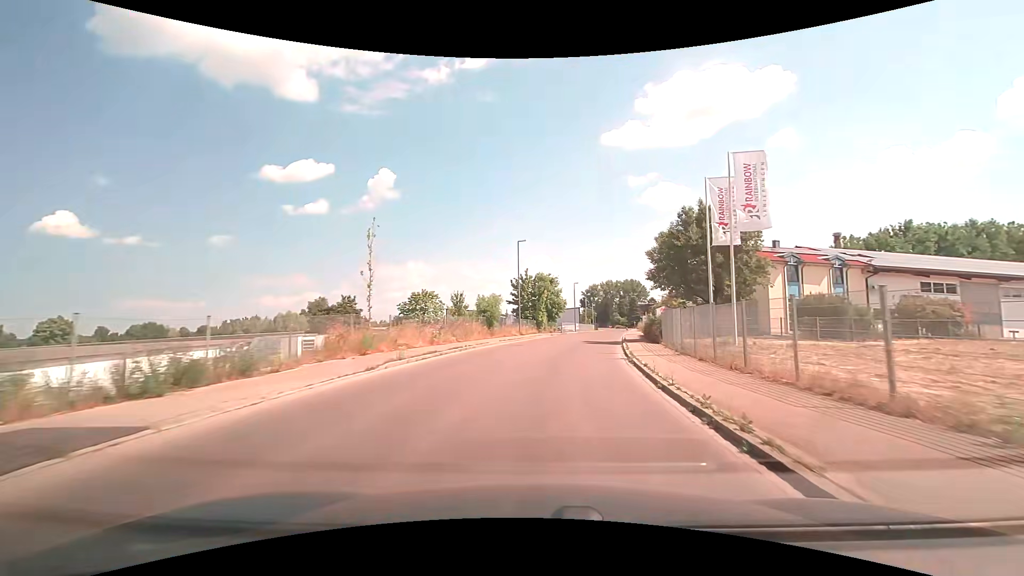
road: unclassified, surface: asphalt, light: Day
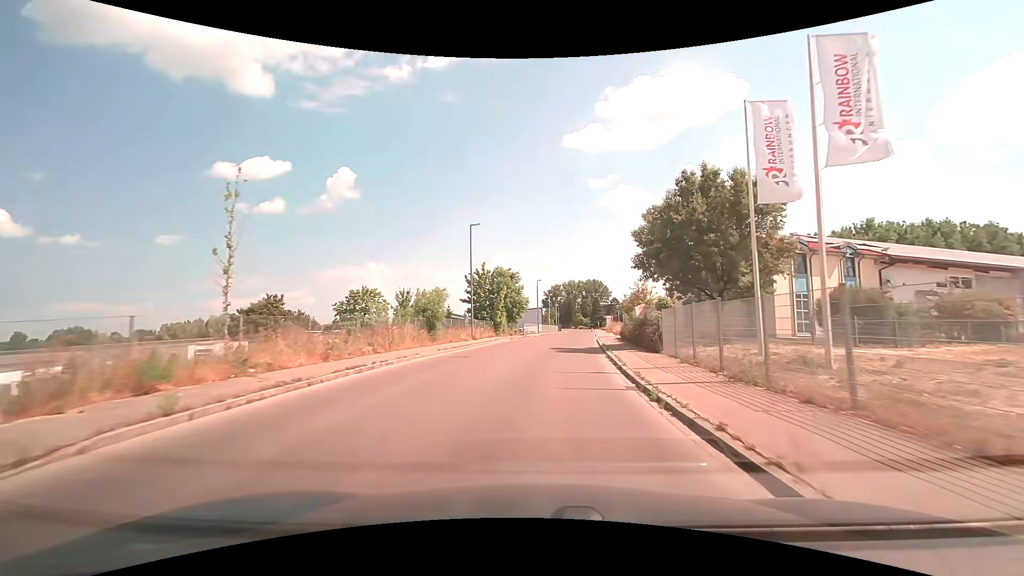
(+0.4, +8.2) m; +5°
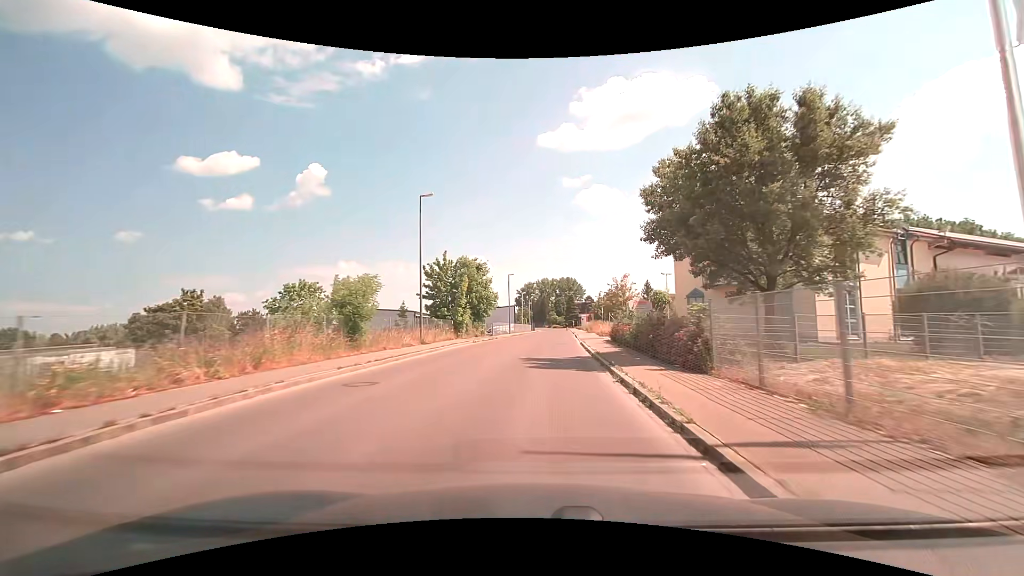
(+0.2, +8.3) m; +3°
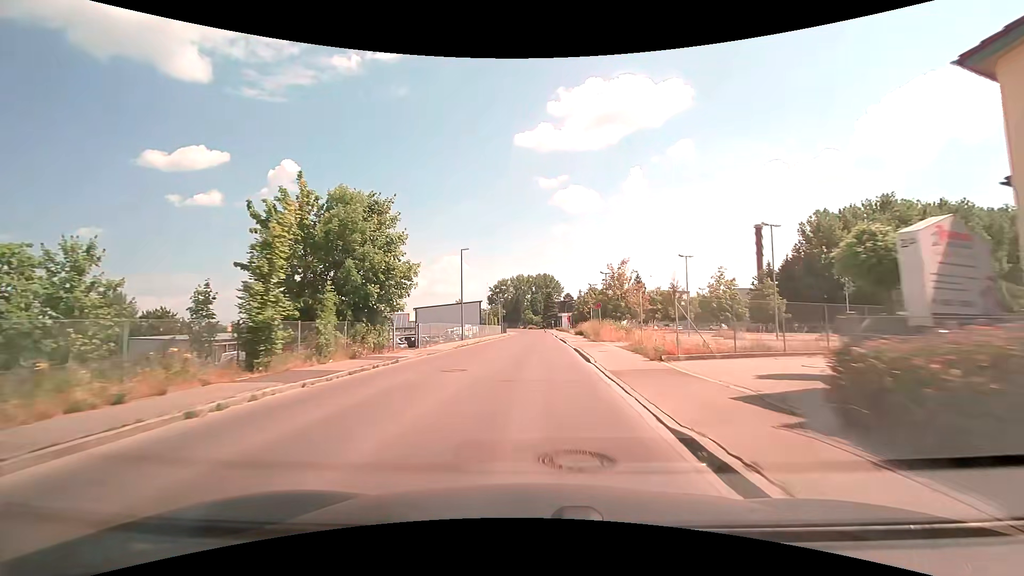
(+0.8, +25.5) m; +3°
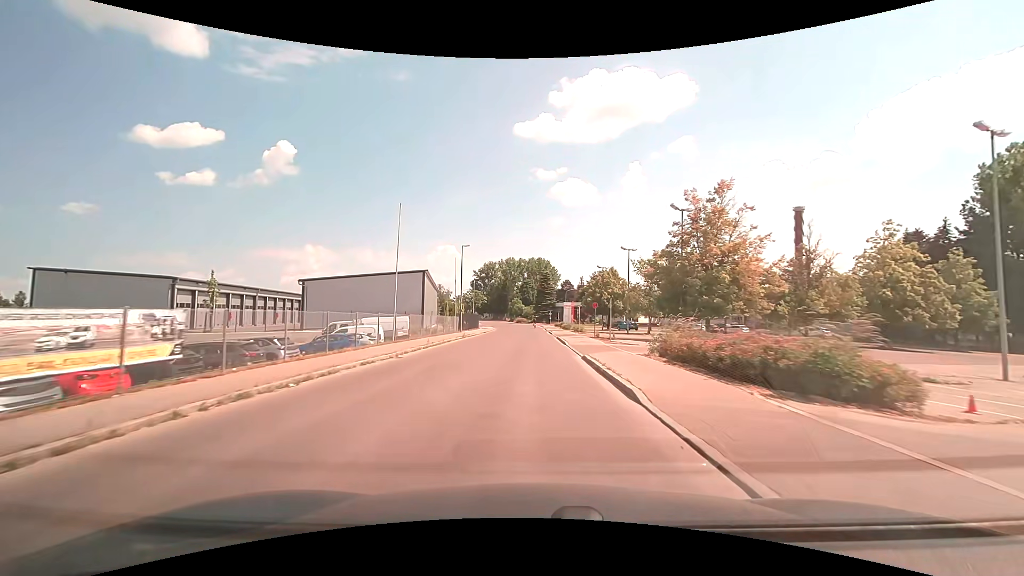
(+0.4, +42.9) m; +1°
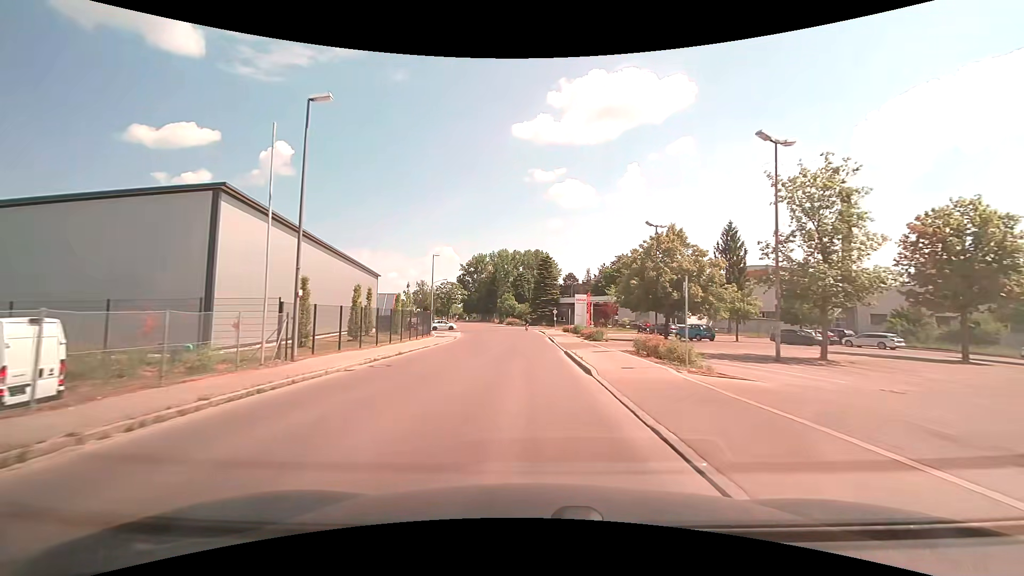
(+0.1, +33.6) m; 0°
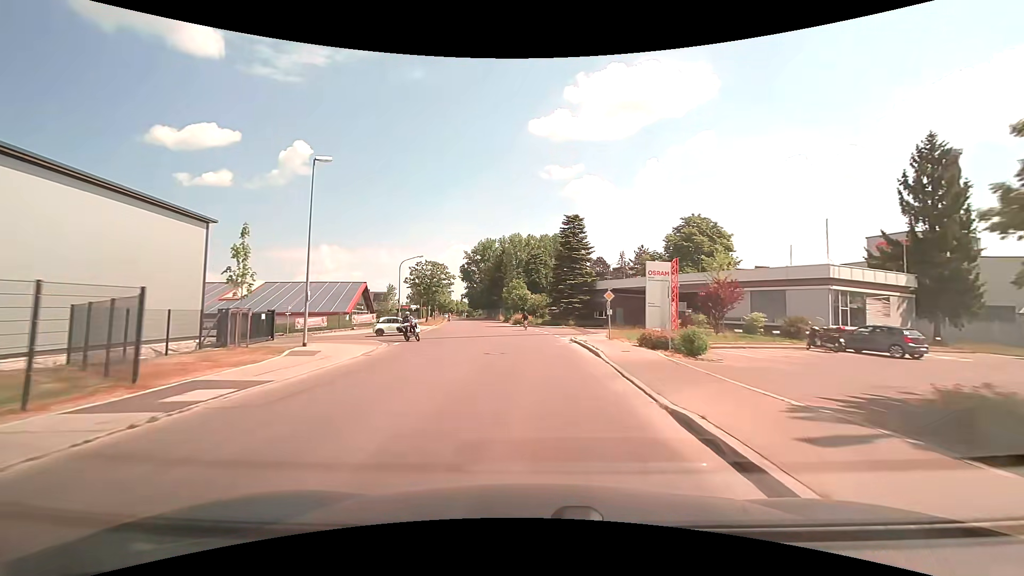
(-0.4, +33.5) m; -2°
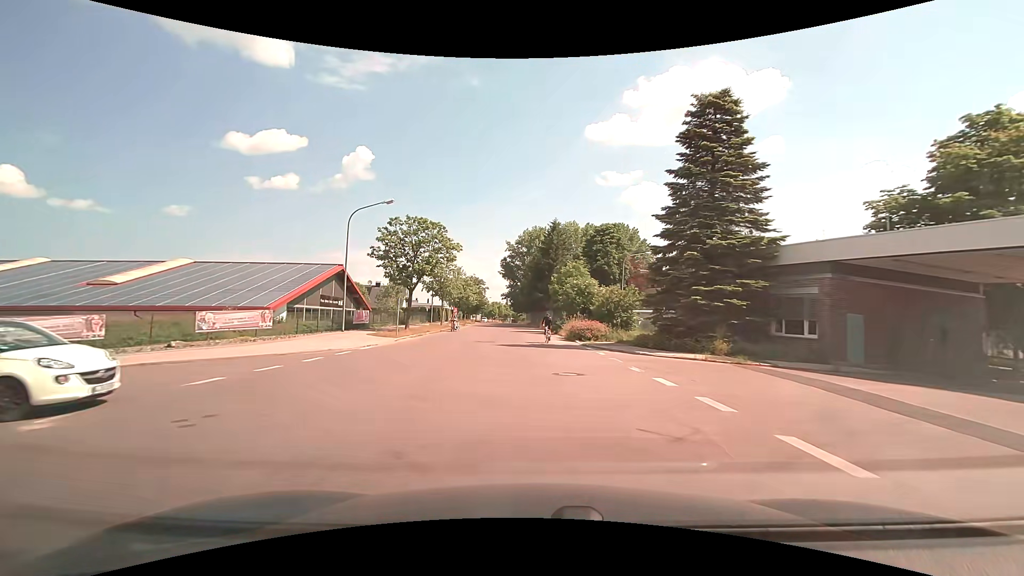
(-1.4, +32.7) m; -6°
(0, +10) (0, +20) (-1, +30) (-2, +40) (-2, +50) (-3, +60) (-3, +70) (-4, +80) (-4, +90) (-4, +100) m
